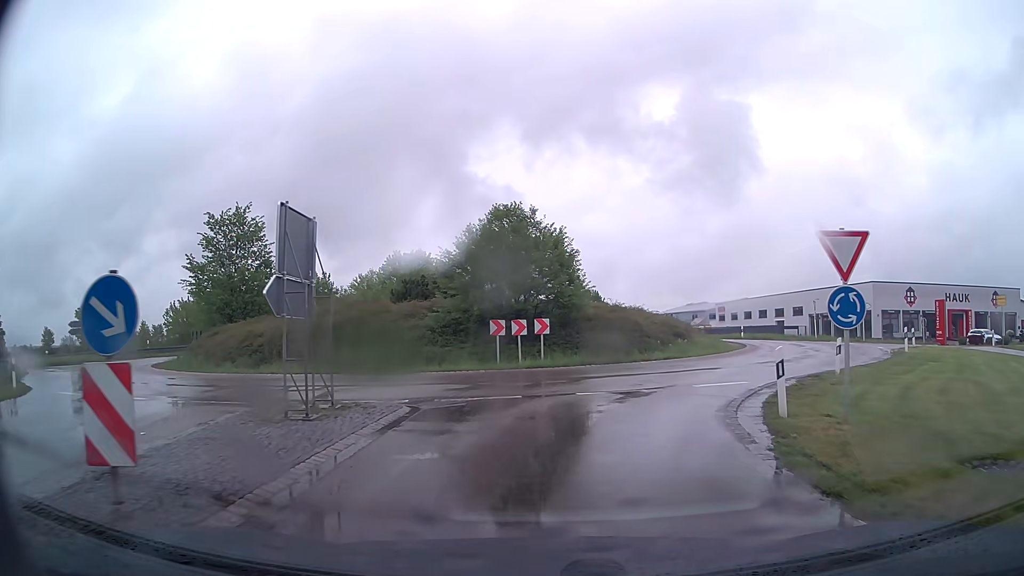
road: tertiary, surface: asphalt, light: Day
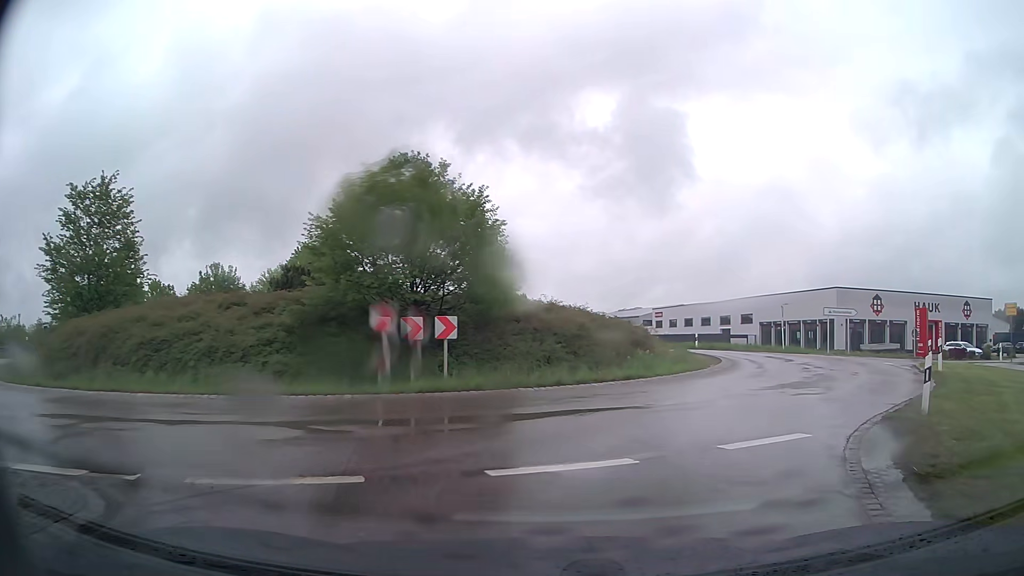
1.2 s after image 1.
(+0.3, +7.6) m; +6°
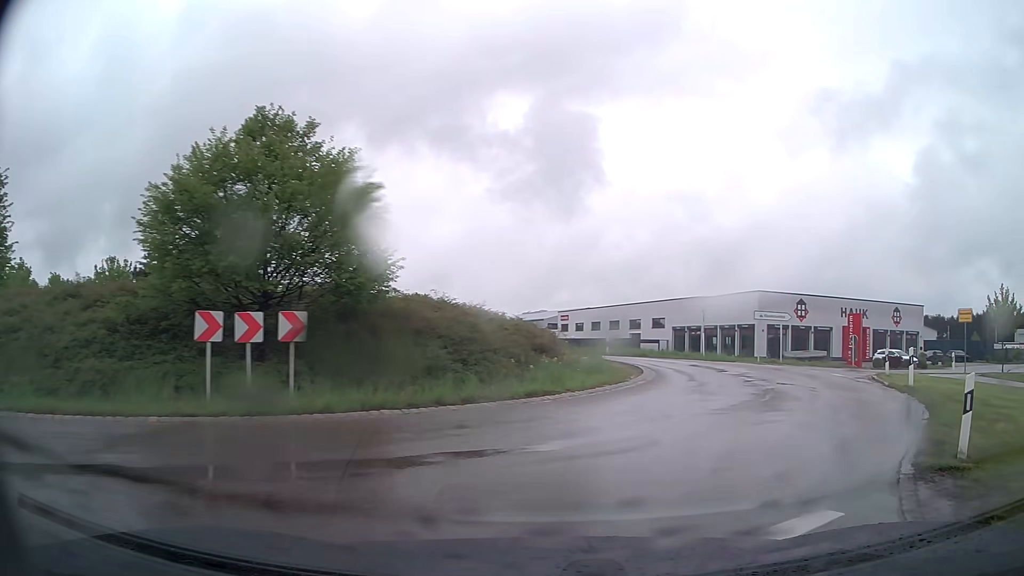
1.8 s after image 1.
(+0.2, +3.8) m; +8°
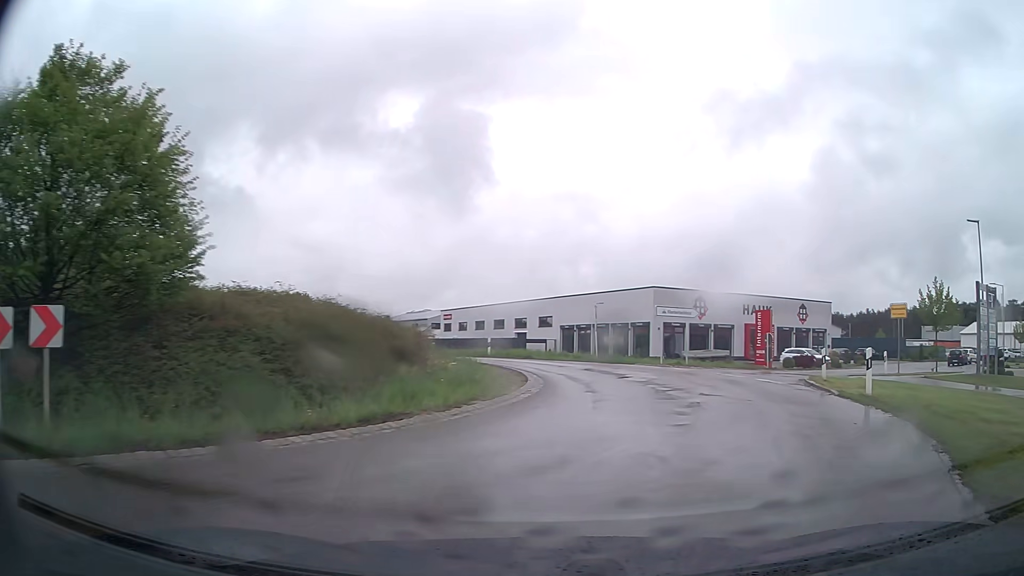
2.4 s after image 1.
(+0.4, +3.9) m; +11°
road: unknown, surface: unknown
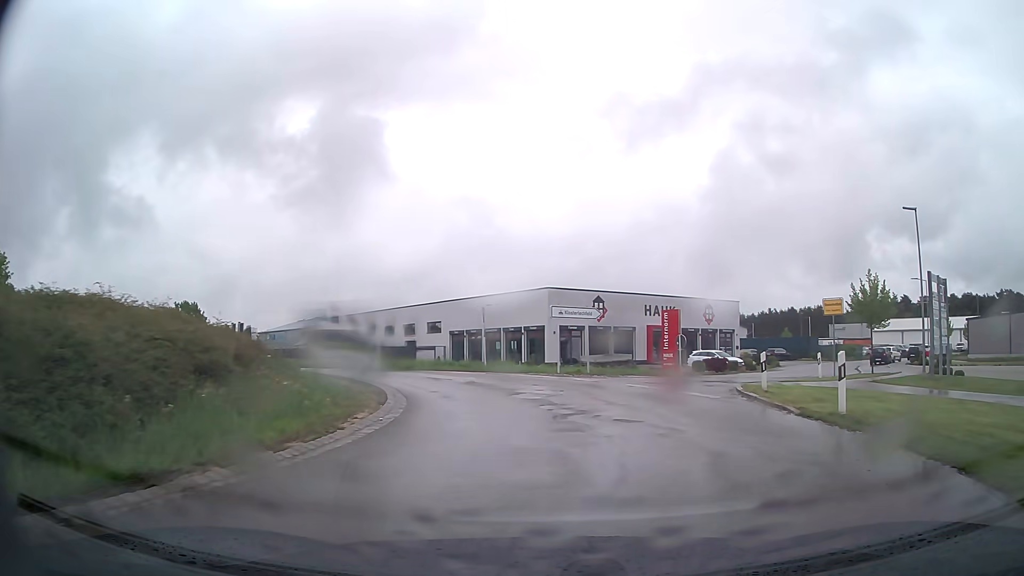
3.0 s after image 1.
(+0.3, +3.9) m; +9°
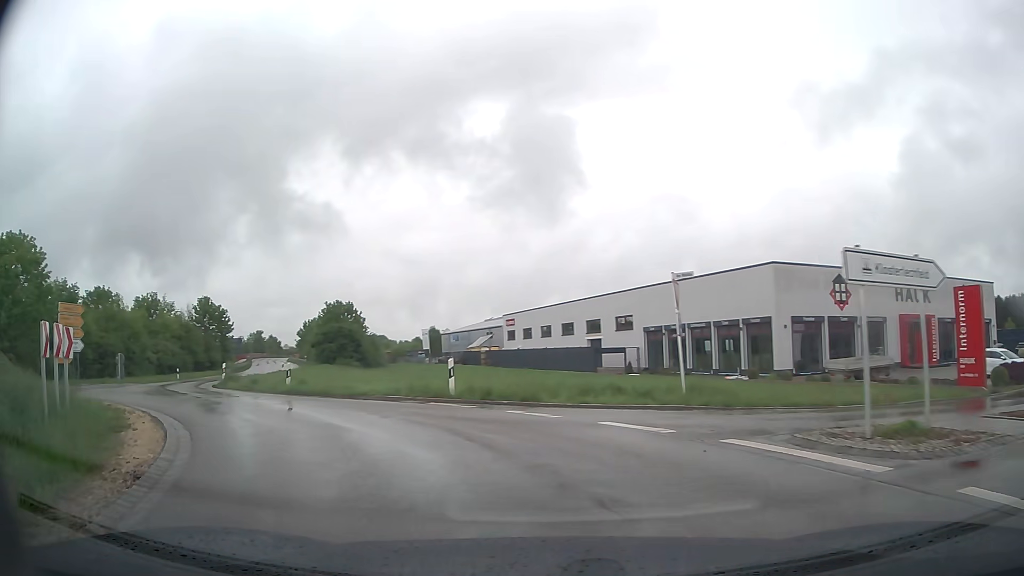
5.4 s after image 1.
(-0.7, +15.7) m; -19°
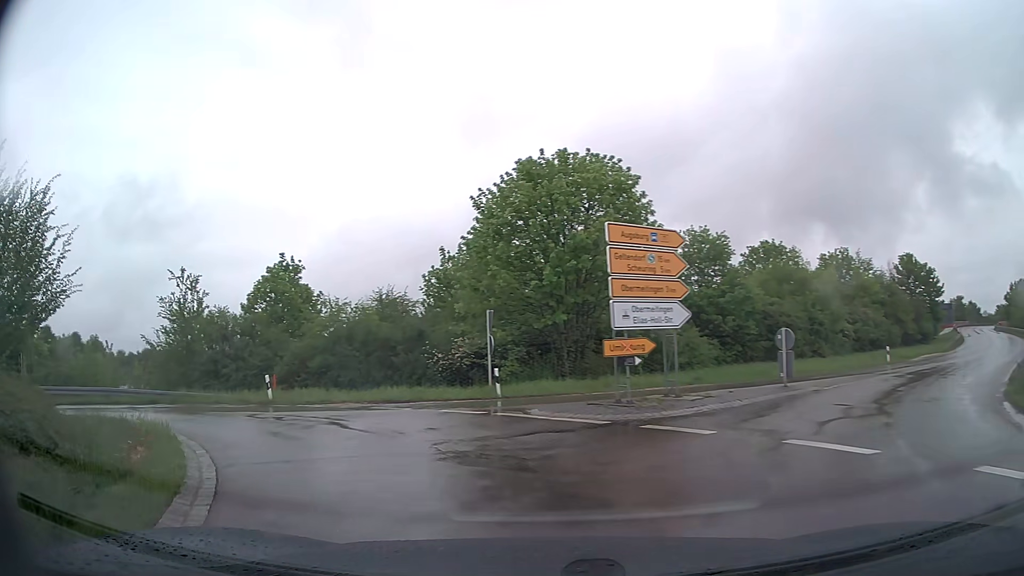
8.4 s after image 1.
(-9.0, +16.4) m; -59°
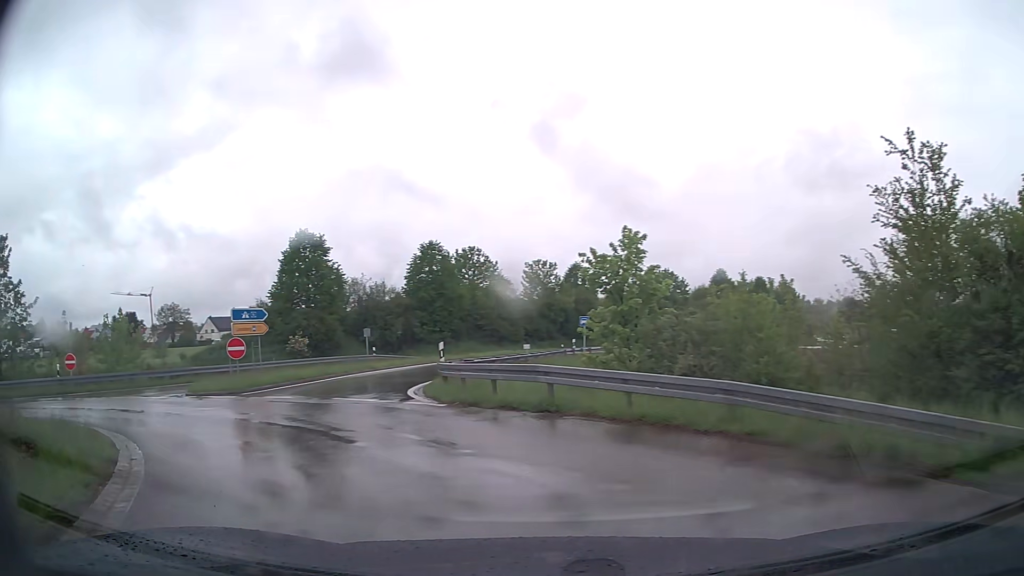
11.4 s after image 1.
(-9.5, +16.6) m; -60°
(-2, +10) (-5, +19) (-6, +29) (-4, +39) (-1, +48) (+3, +58) (+7, +67) (+13, +75) (+19, +83) (+25, +90) m
